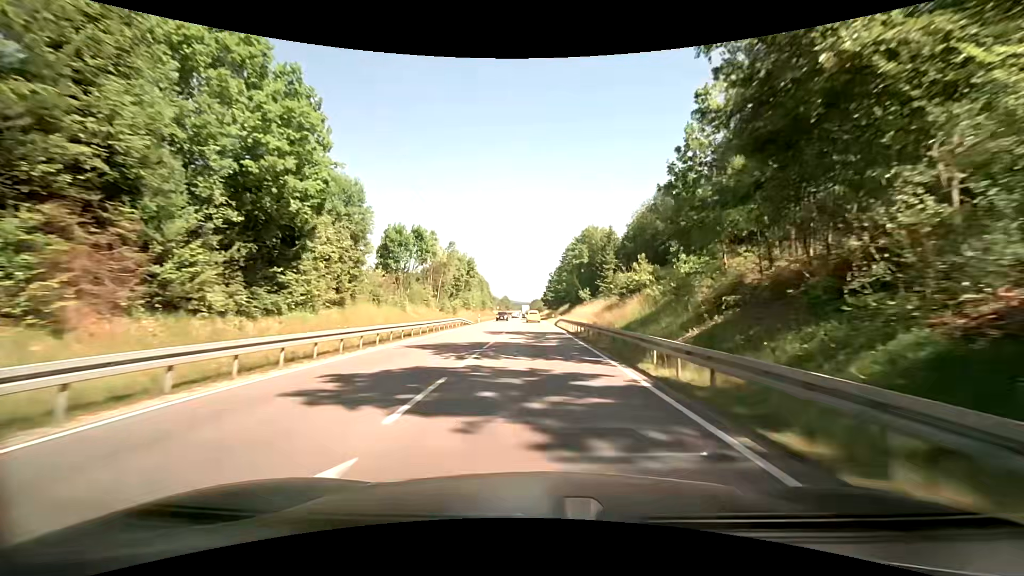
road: primary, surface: asphalt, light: Day
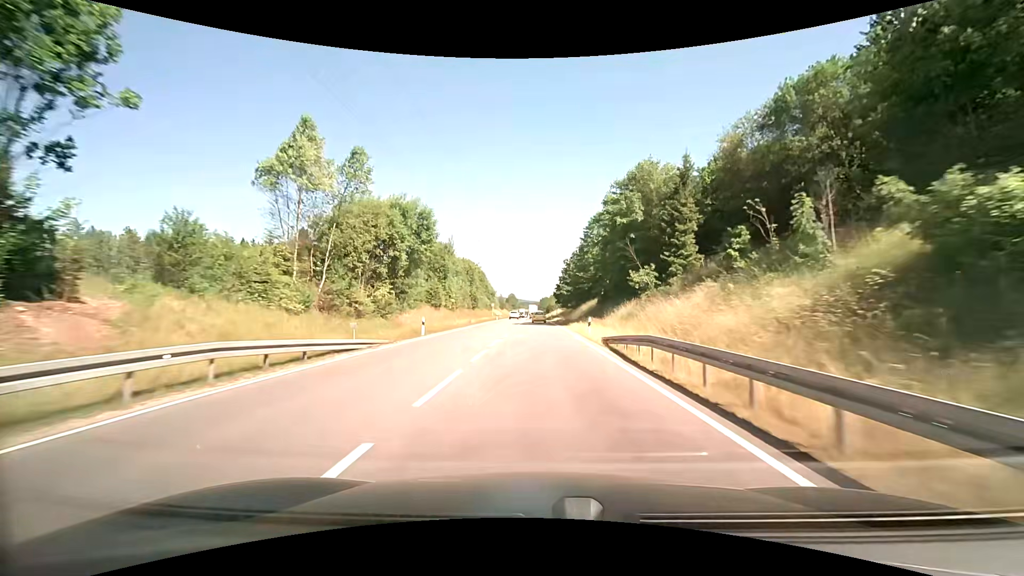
(-0.8, +35.3) m; -2°
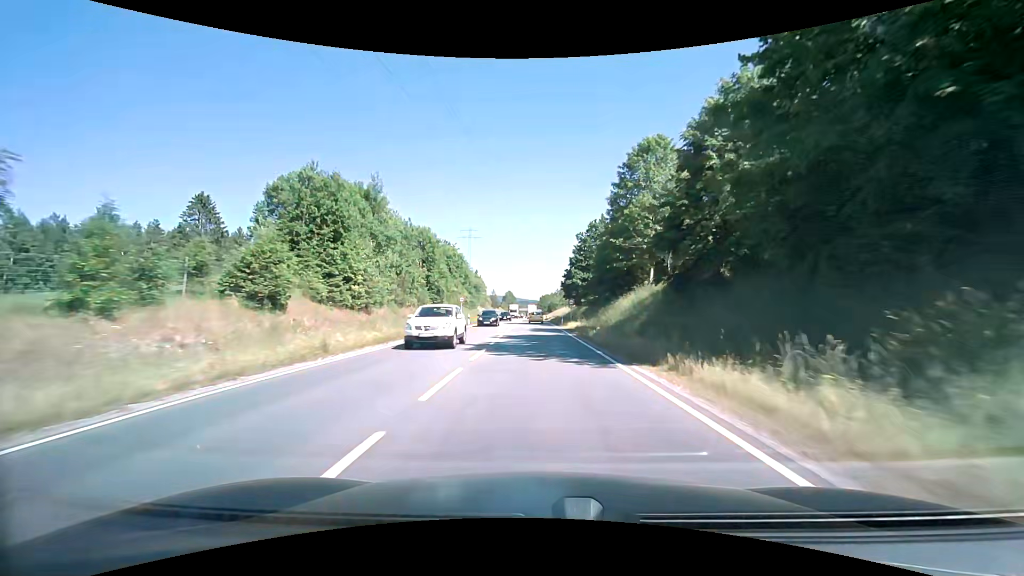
(+0.2, +35.8) m; 0°
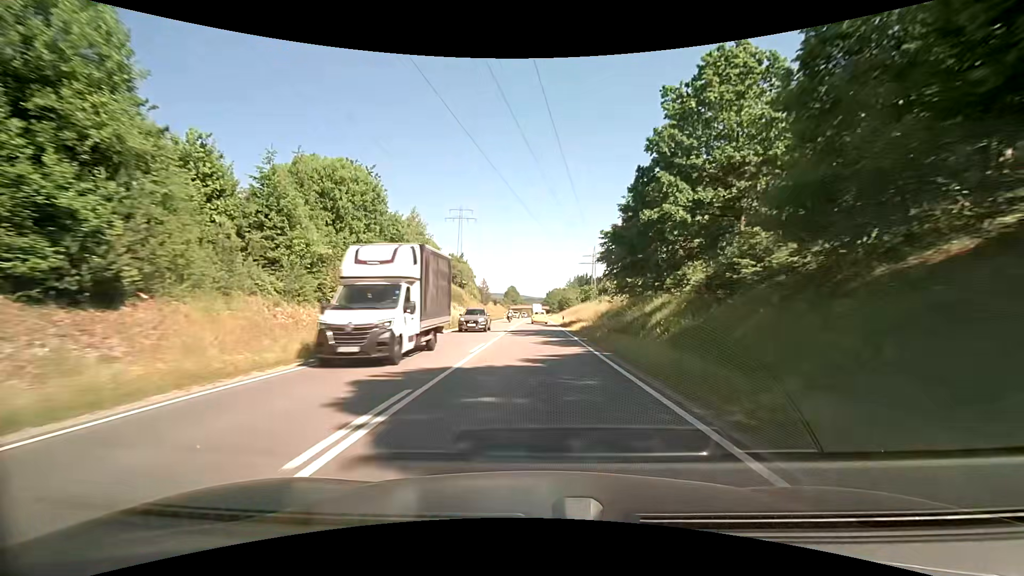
(-0.6, +48.5) m; -1°
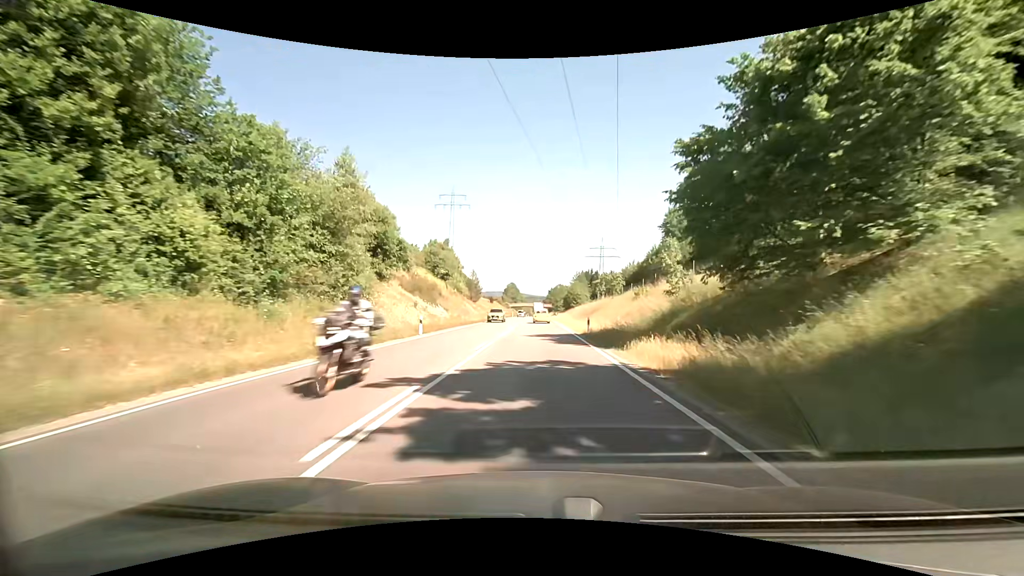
(-0.1, +23.9) m; +1°
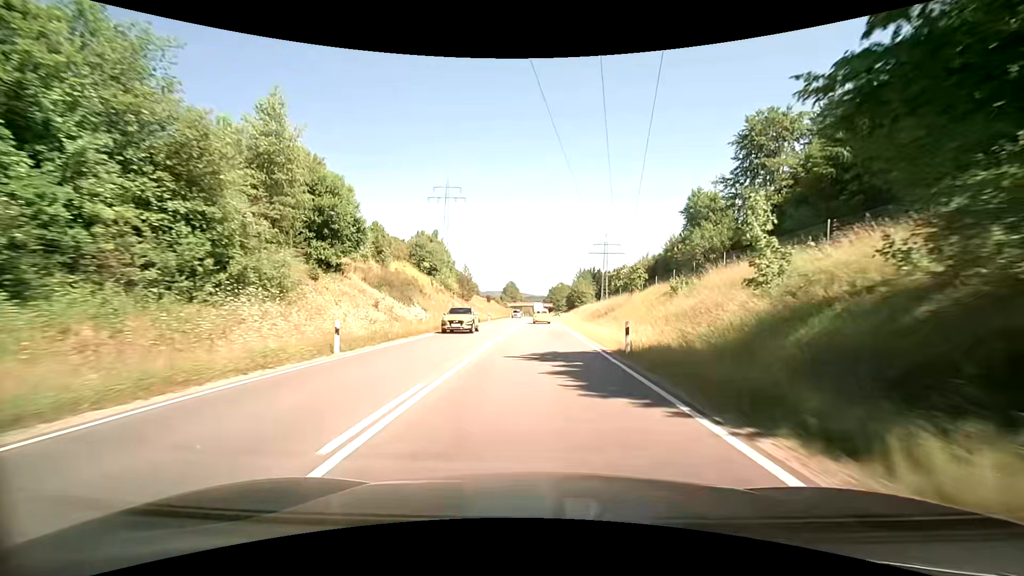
(0.0, +11.8) m; 0°
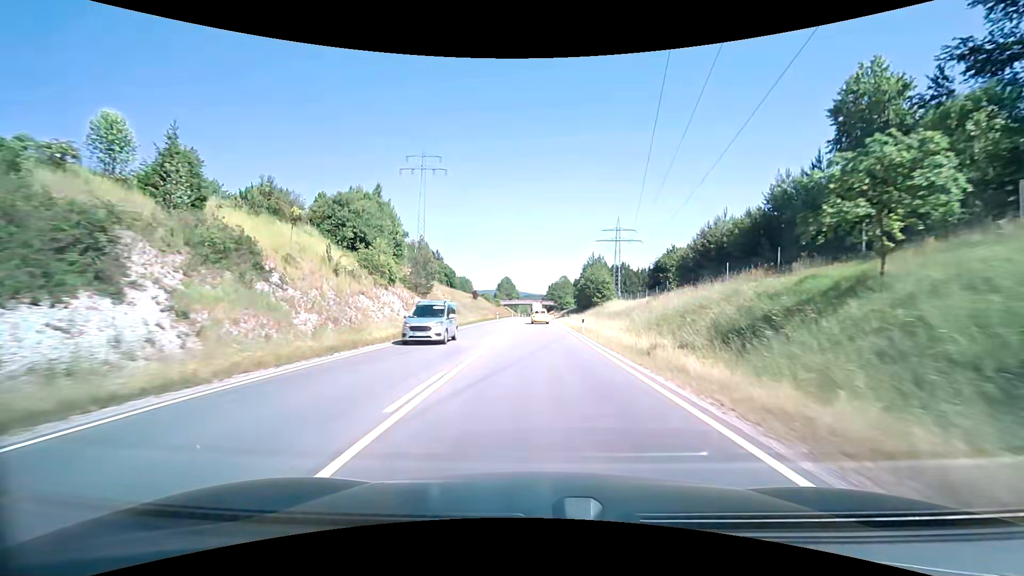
(+0.2, +34.6) m; 0°
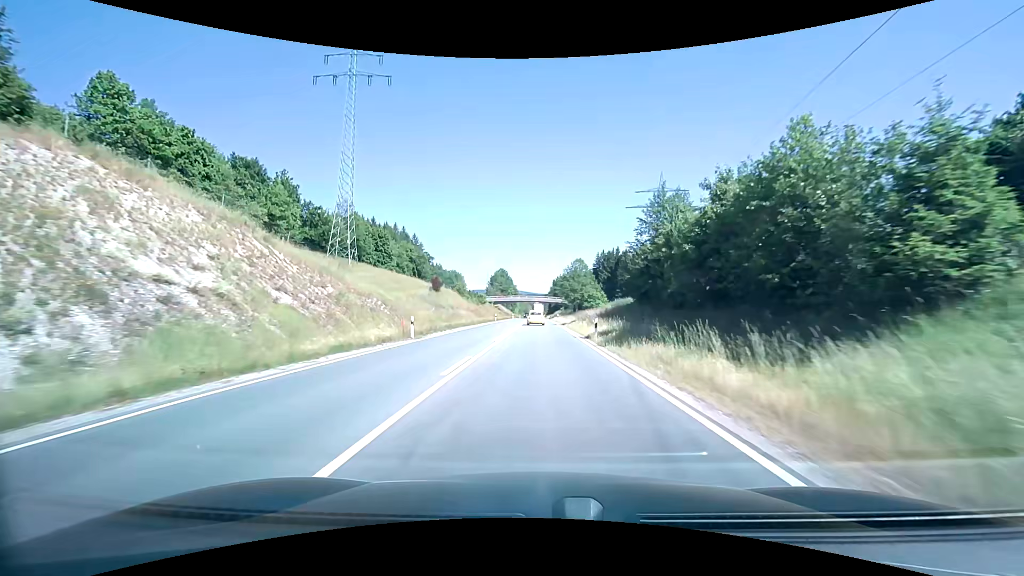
(+0.8, +56.5) m; +1°
(0, +10) (0, +20) (0, +30) (0, +40) (0, +50) (0, +60) (0, +70) (0, +80) (0, +90) (0, +100) m
